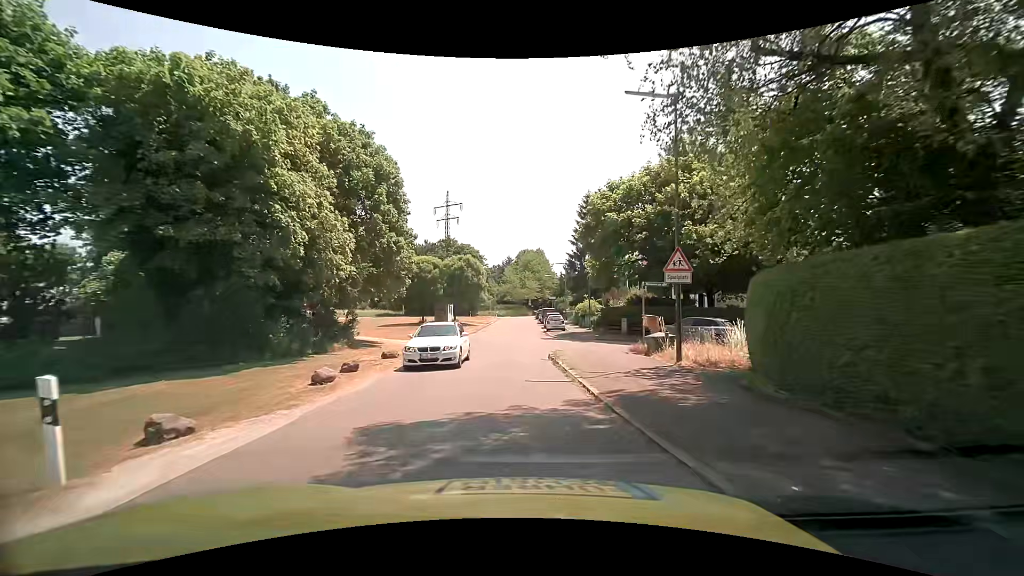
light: Day
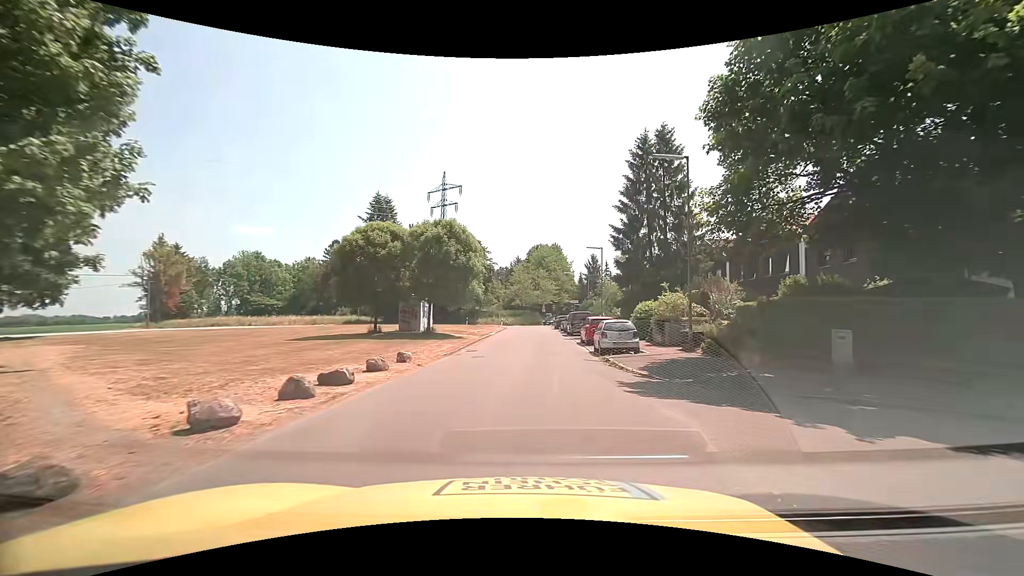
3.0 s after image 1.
(-0.9, +22.7) m; -1°
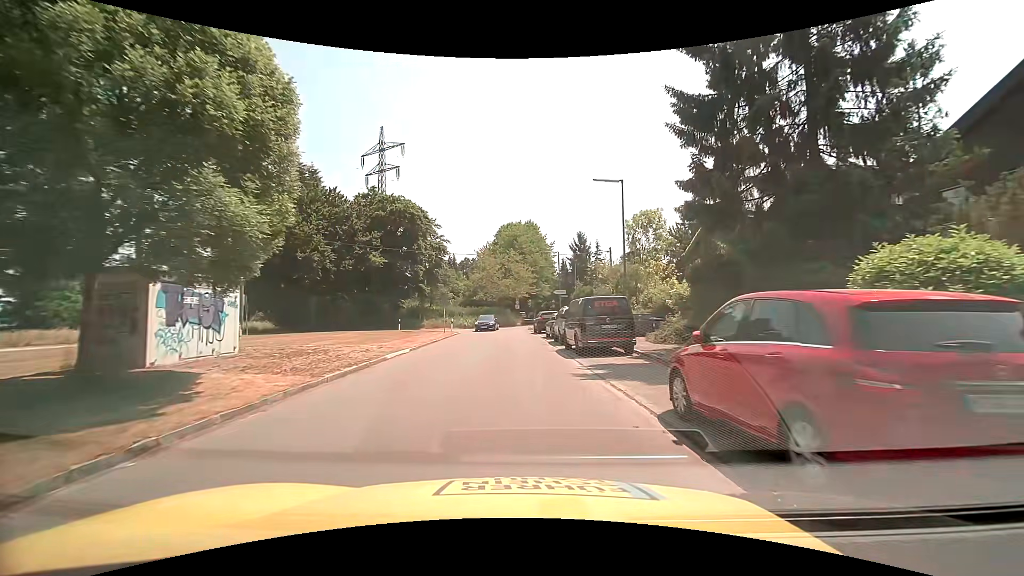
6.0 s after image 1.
(+1.2, +23.9) m; +3°
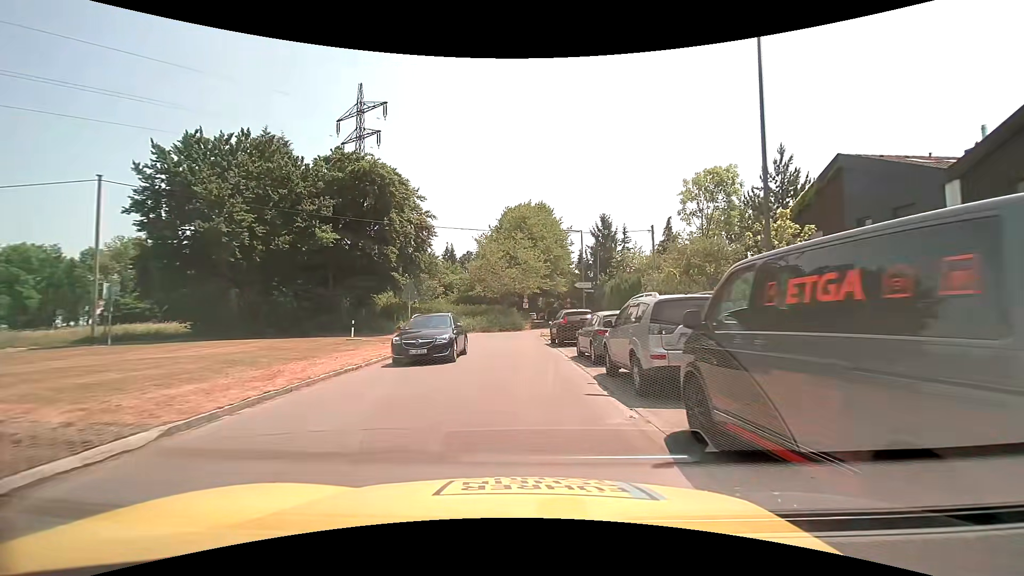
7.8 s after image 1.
(-0.2, +14.5) m; -2°
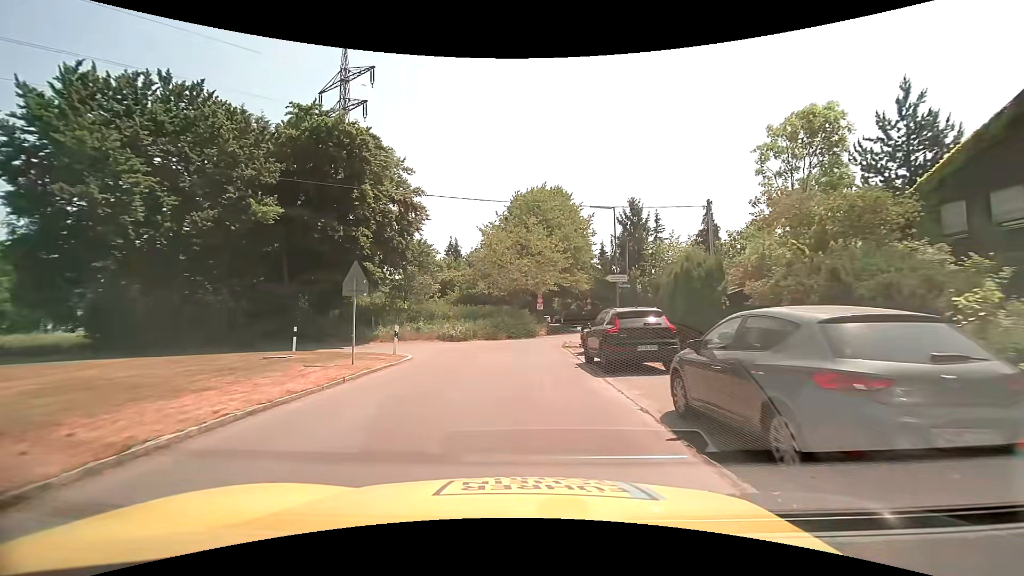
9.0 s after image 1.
(0.0, +9.6) m; -1°
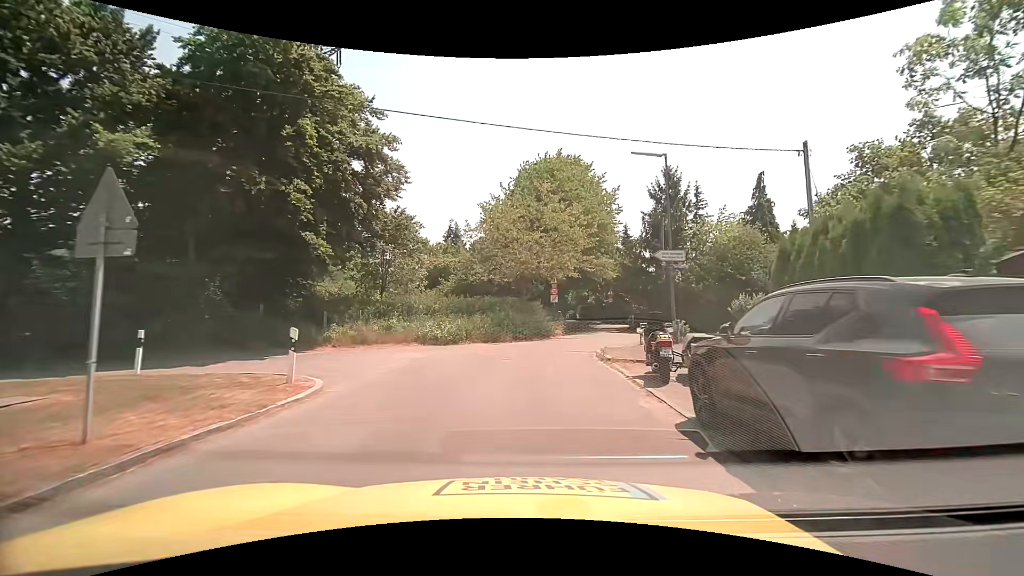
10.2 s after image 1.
(-0.1, +9.3) m; -1°
